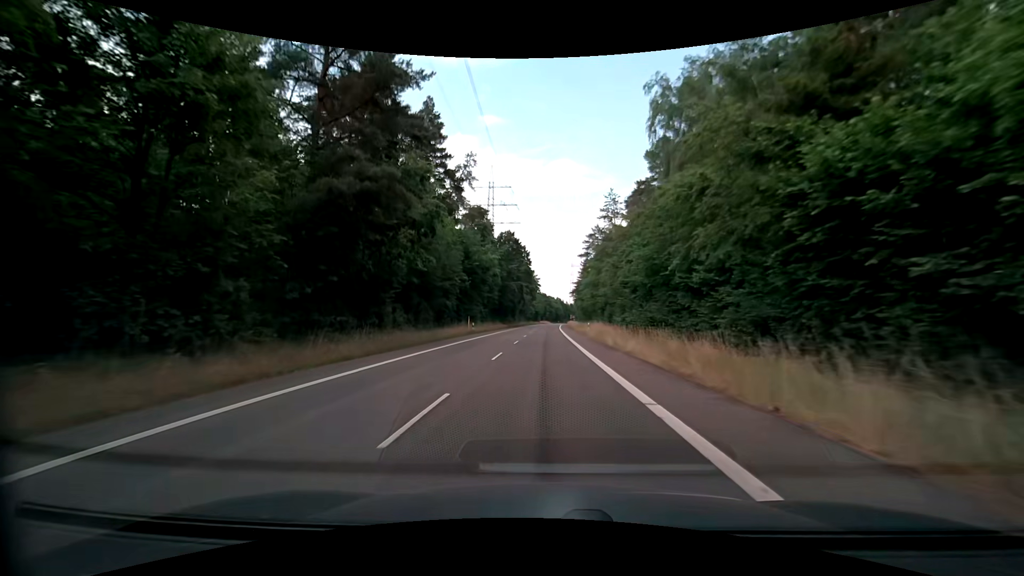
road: secondary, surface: asphalt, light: Day
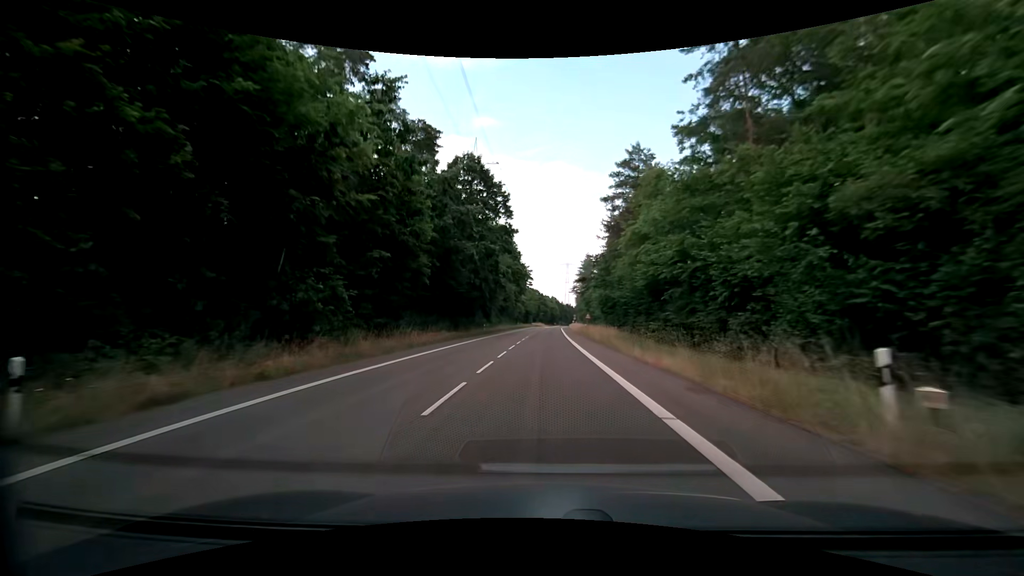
(+0.3, +44.6) m; +1°
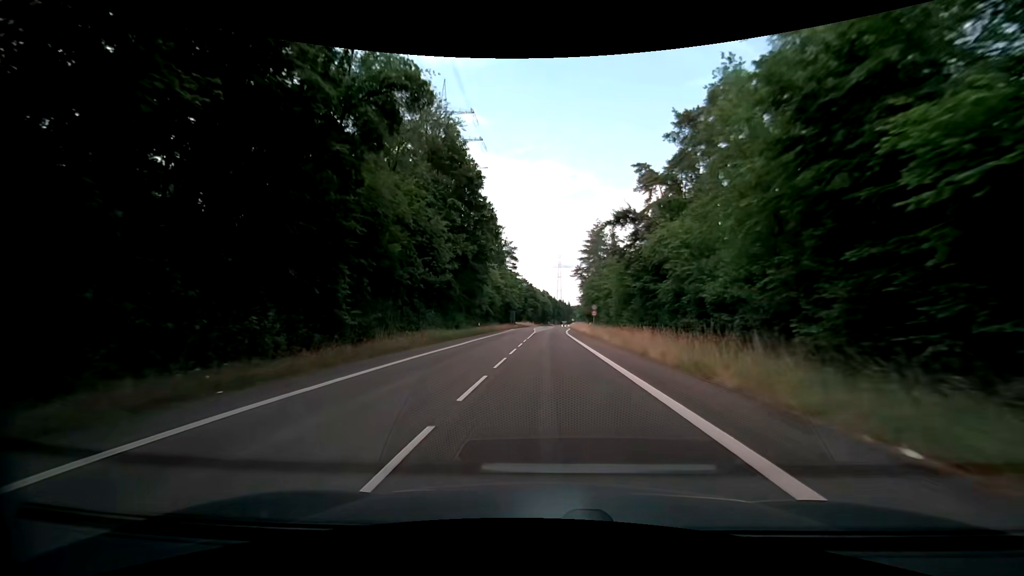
(+0.5, +55.6) m; +1°
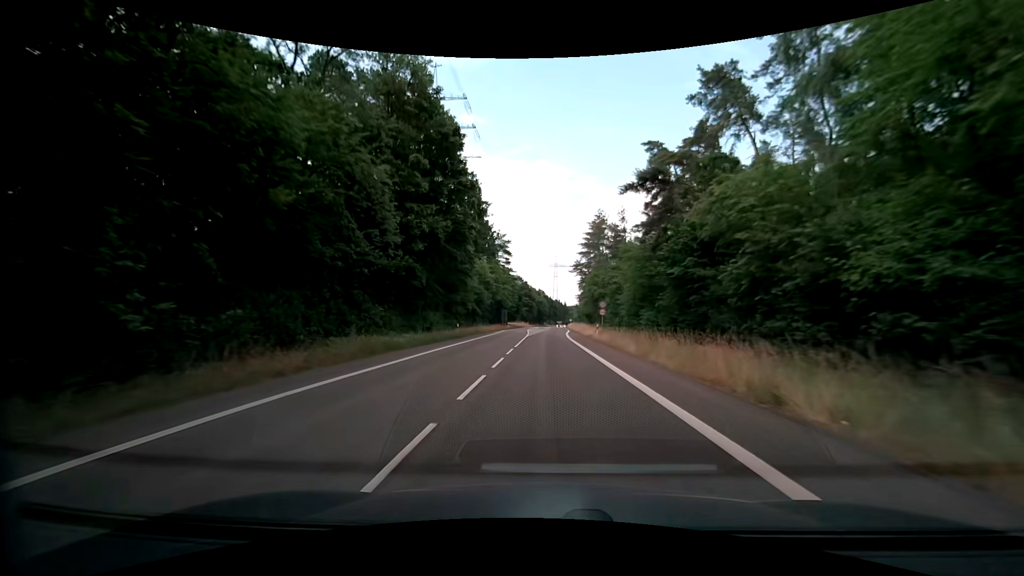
(0.0, +11.1) m; +1°
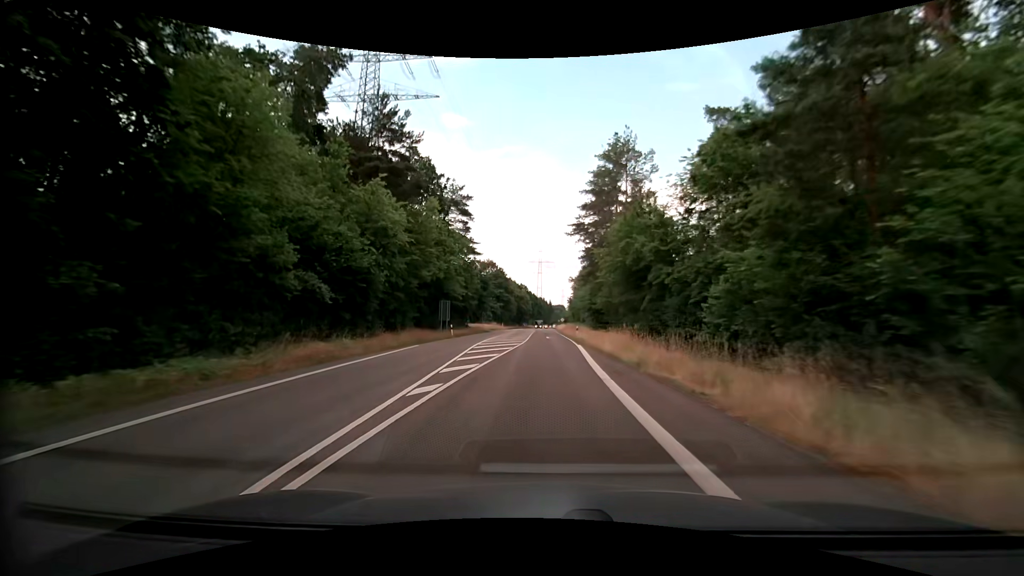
(+0.6, +44.4) m; +1°
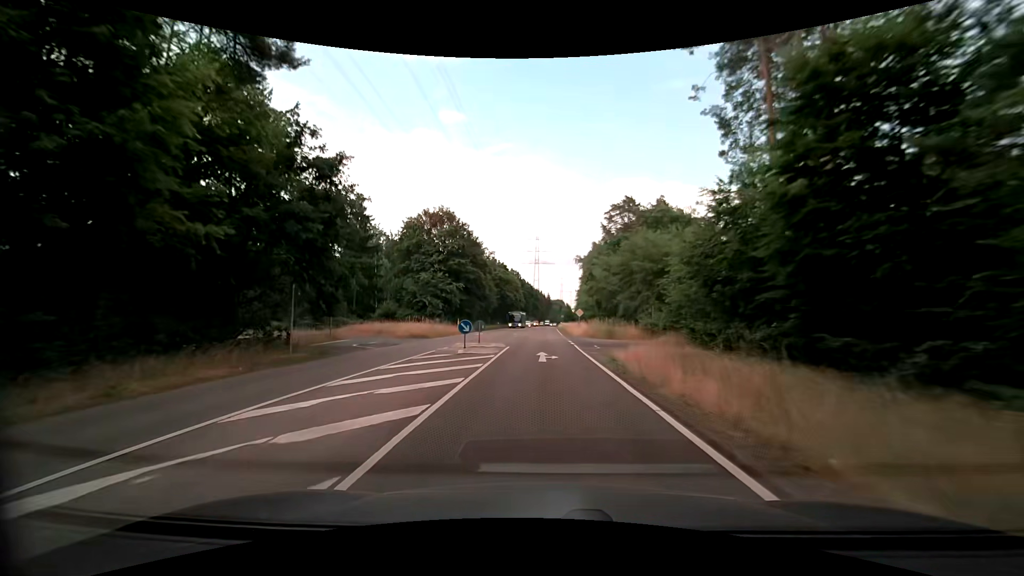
(+0.5, +55.5) m; 0°
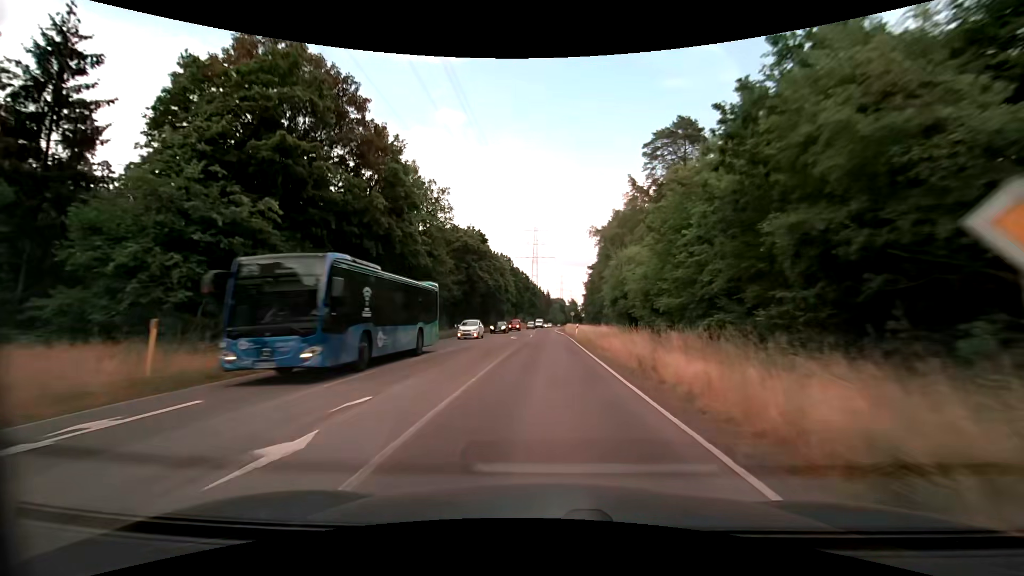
(+0.1, +44.6) m; 0°
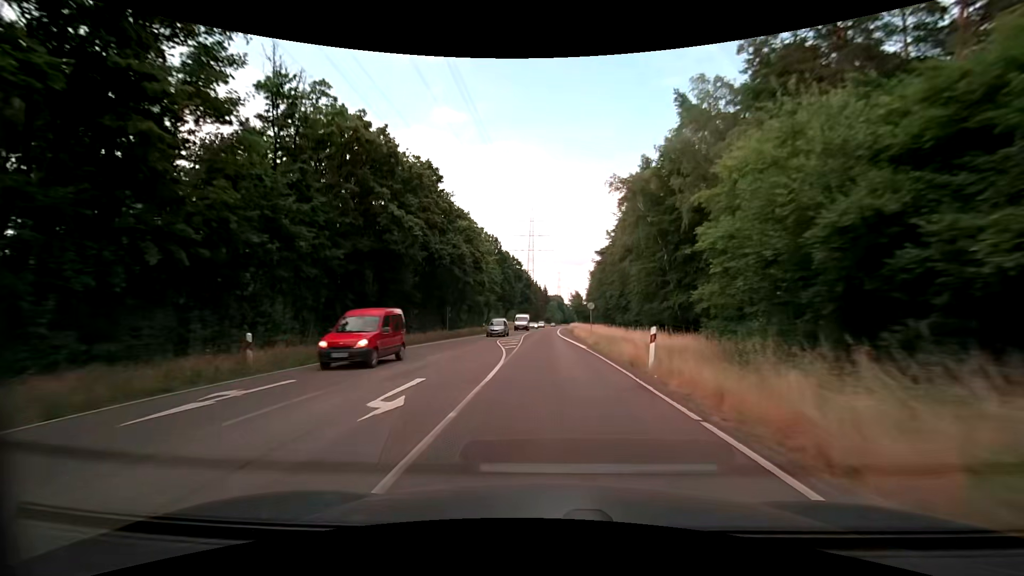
(+0.1, +33.5) m; 0°
(0, +10) (0, +20) (0, +30) (0, +40) (0, +50) (0, +60) (0, +70) (+1, +80) (+1, +90) (+1, +100) m
